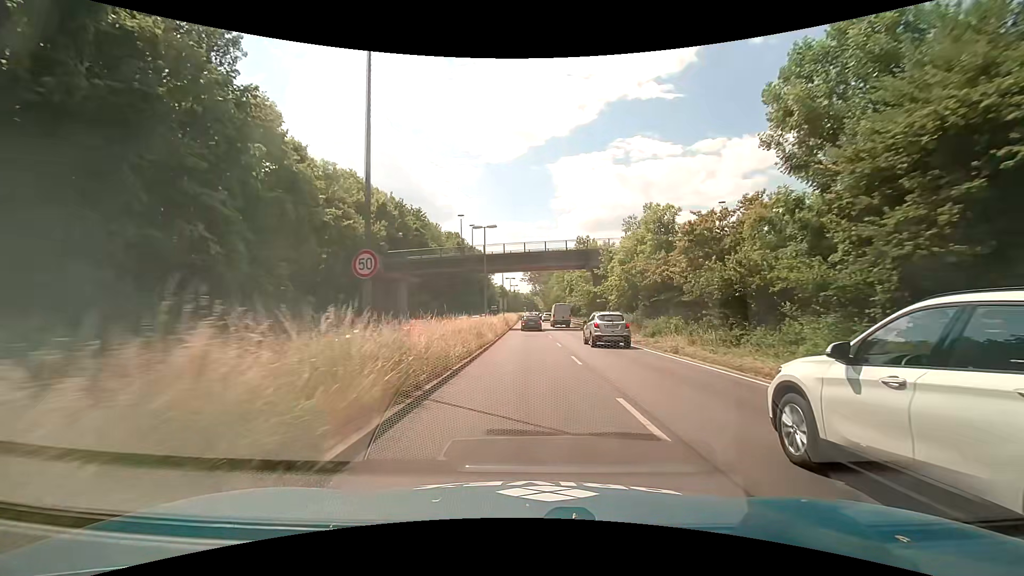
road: primary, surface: asphalt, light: Day
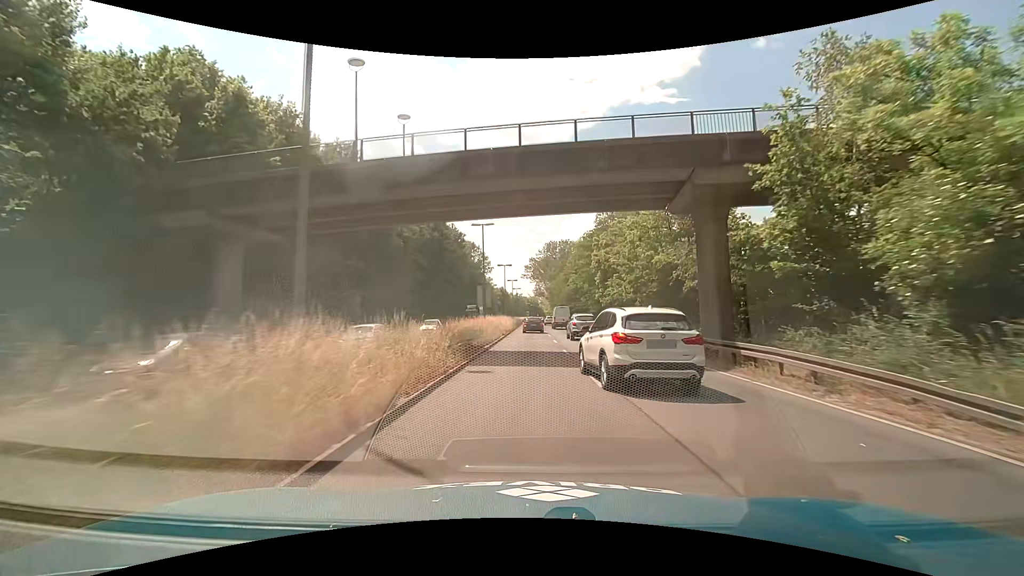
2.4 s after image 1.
(0.0, +31.9) m; 0°
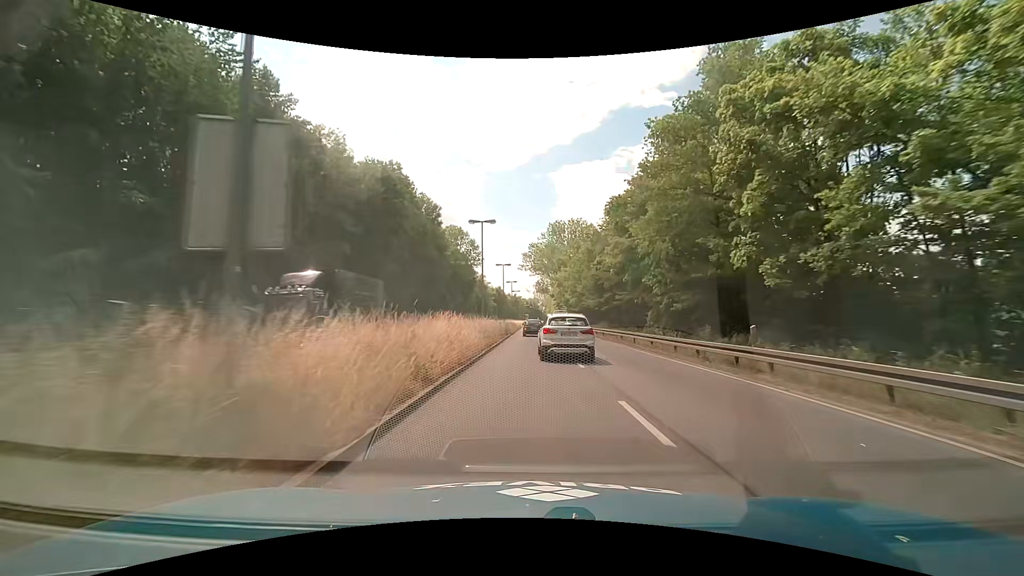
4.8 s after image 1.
(0.0, +31.5) m; 0°
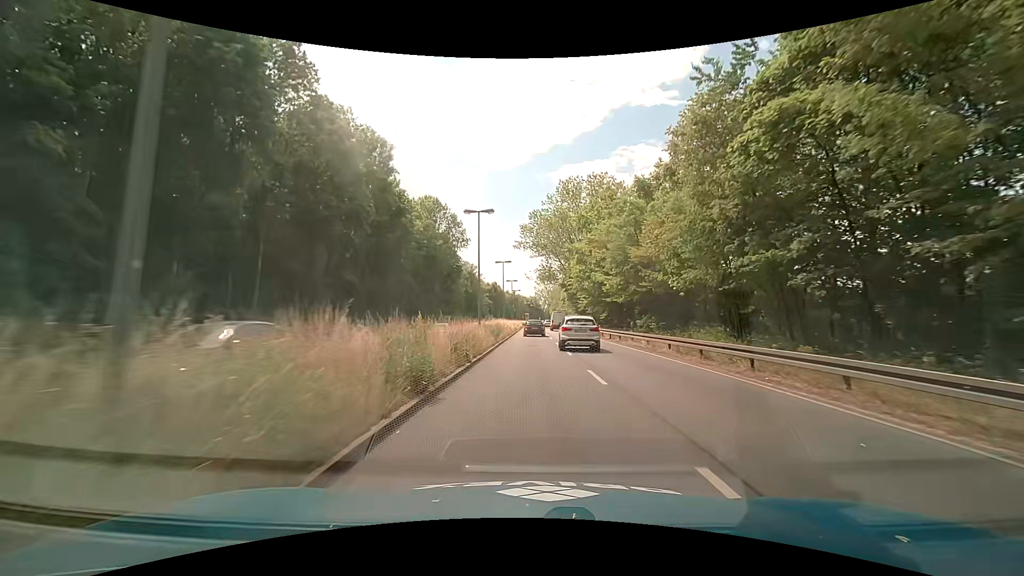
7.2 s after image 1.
(-0.1, +30.9) m; 0°
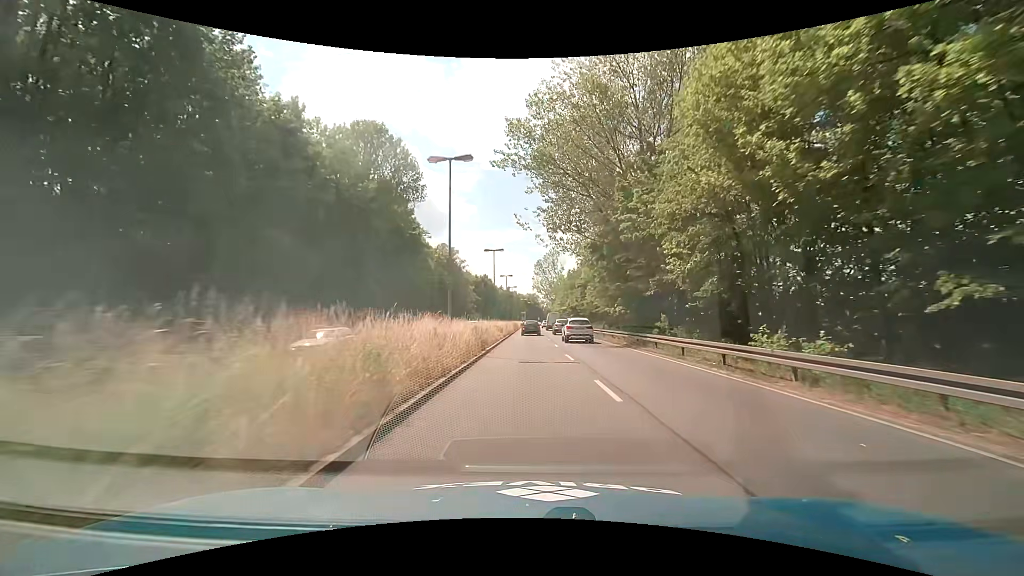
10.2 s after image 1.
(+0.1, +38.5) m; 0°
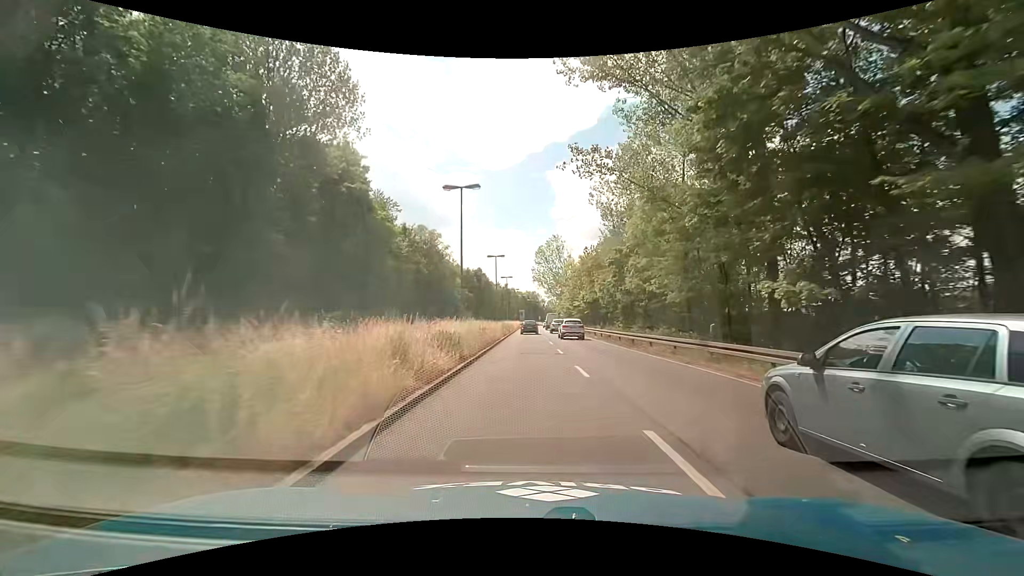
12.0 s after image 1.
(0.0, +23.3) m; 0°
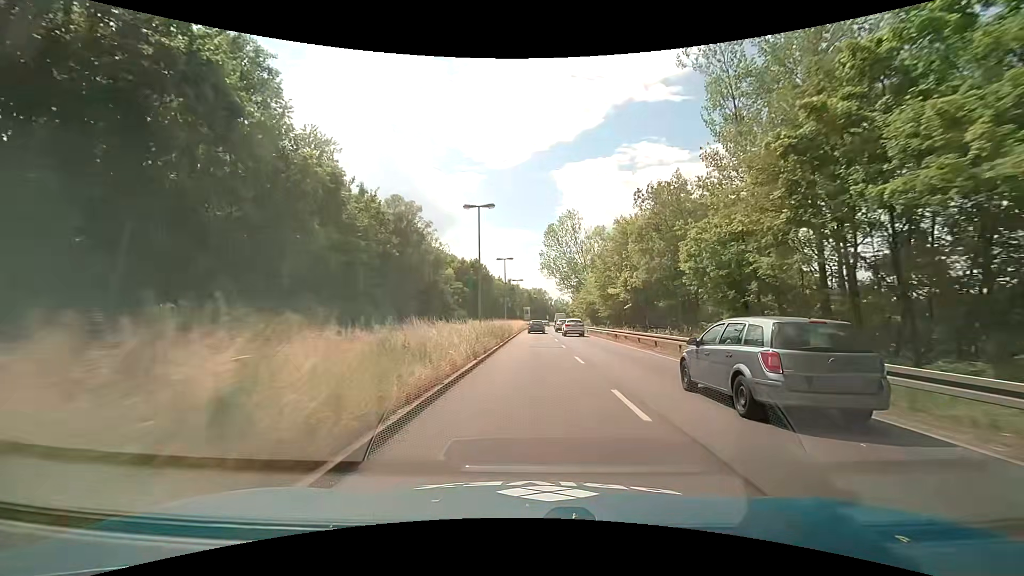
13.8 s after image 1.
(+0.1, +23.5) m; 0°
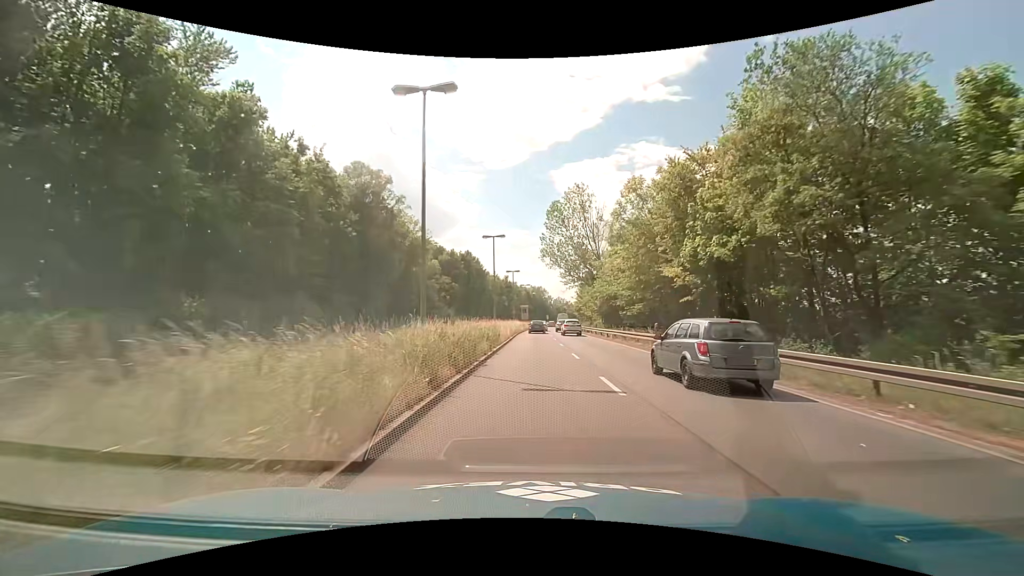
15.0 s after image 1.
(-0.1, +15.7) m; 0°
(0, +10) (0, +20) (0, +30) (0, +40) (0, +50) (0, +60) (+1, +70) (+1, +80) (+2, +90) (+2, +100) m
